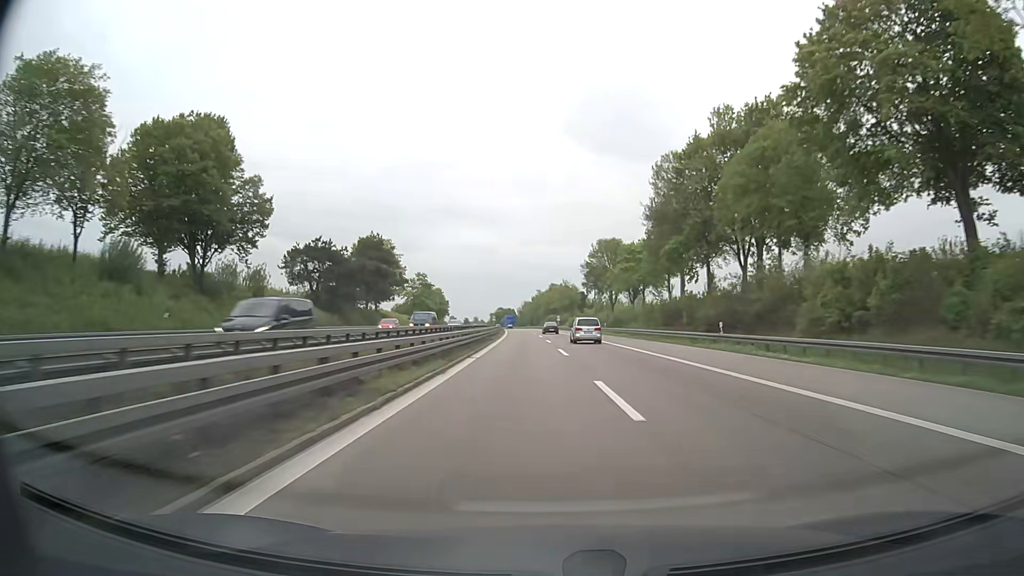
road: motorway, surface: asphalt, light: Day
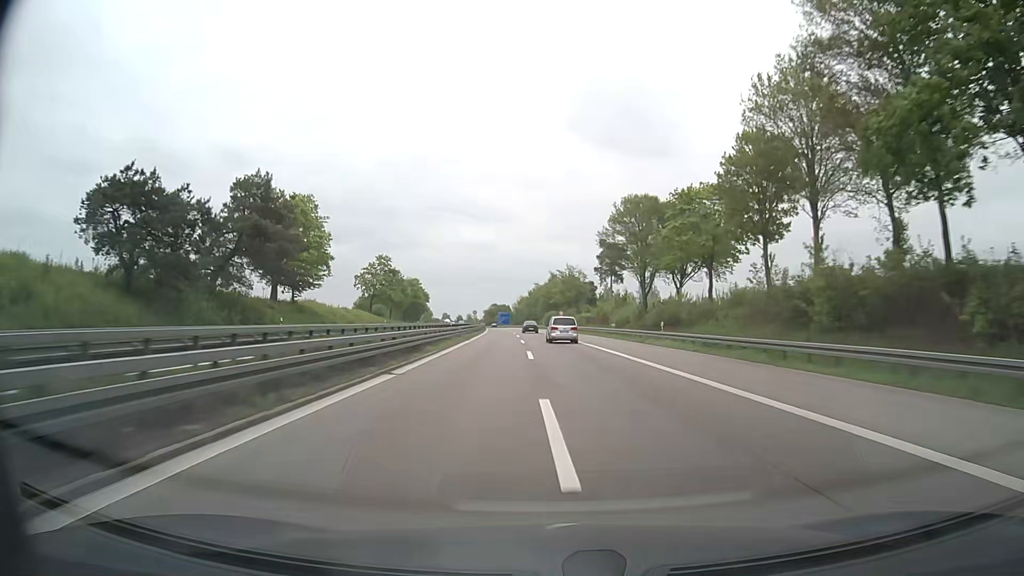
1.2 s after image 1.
(0.0, +39.7) m; 0°
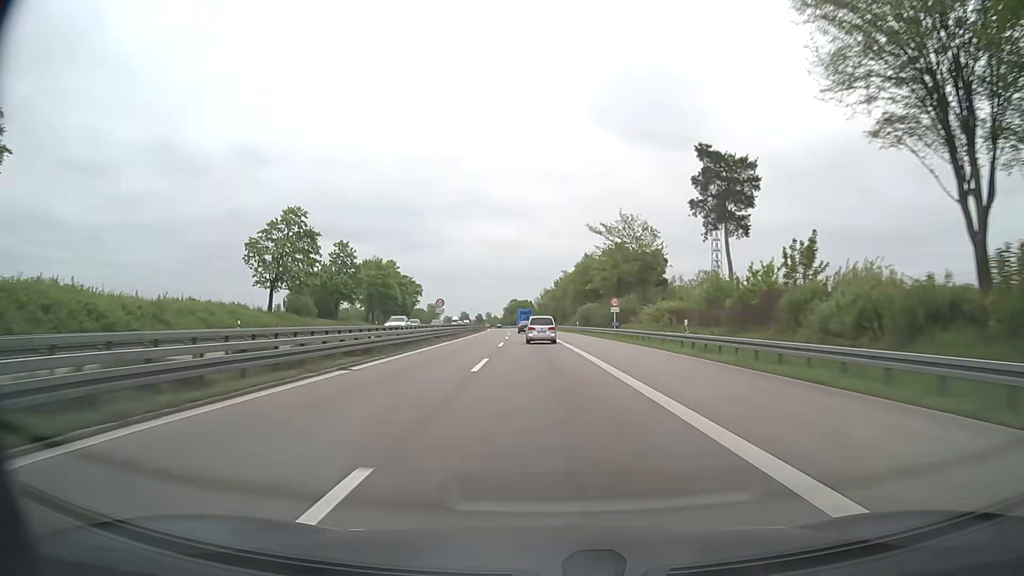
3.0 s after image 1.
(-0.8, +59.6) m; -2°
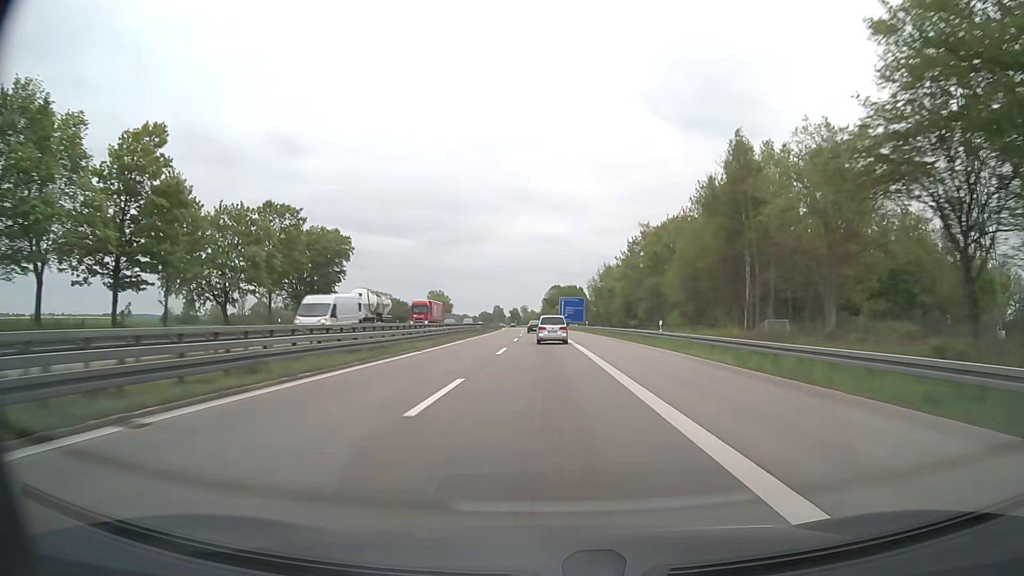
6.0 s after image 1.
(-4.0, +99.3) m; -4°
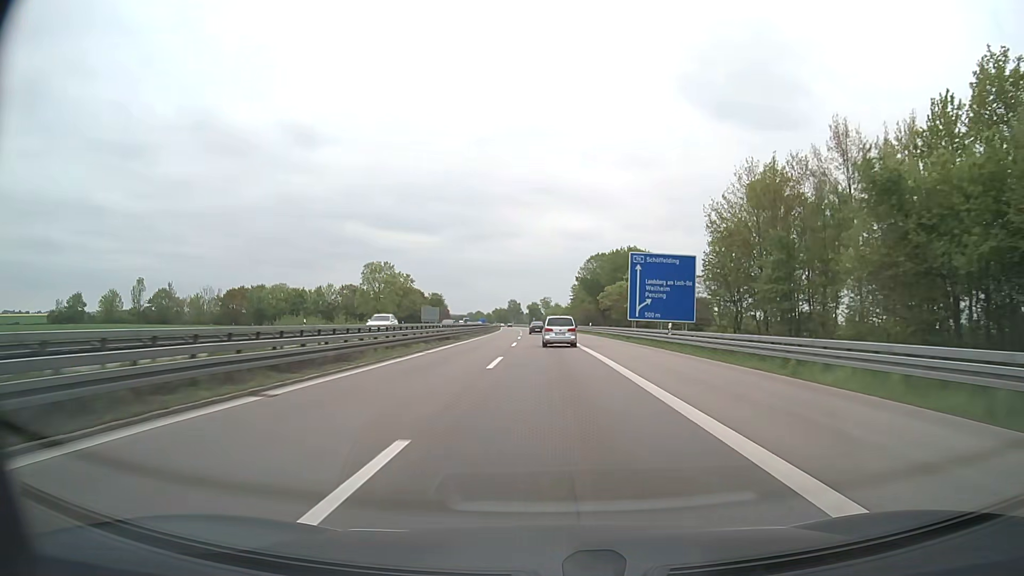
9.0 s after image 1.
(-1.9, +98.5) m; -2°
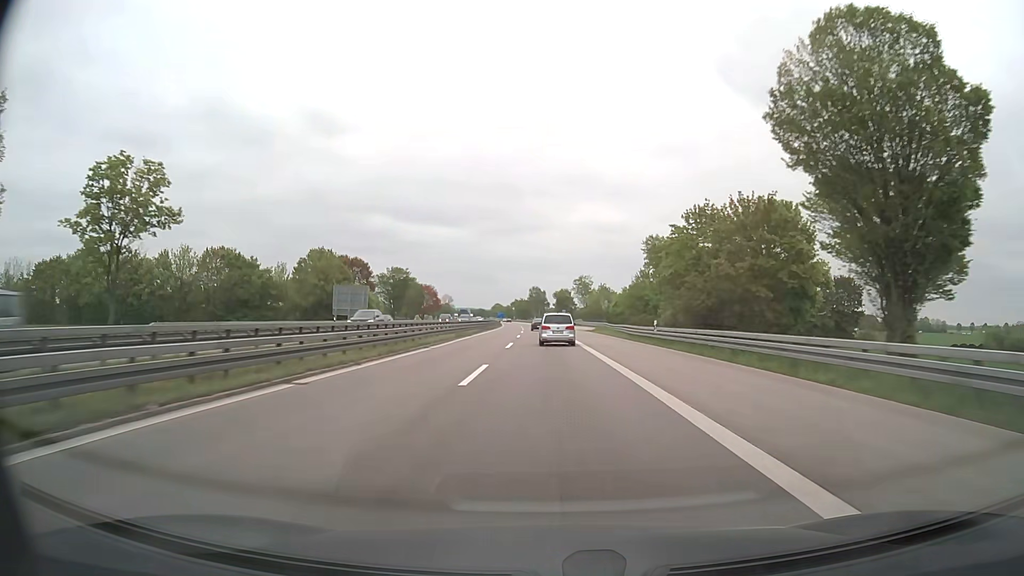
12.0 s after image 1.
(-1.9, +96.4) m; -2°
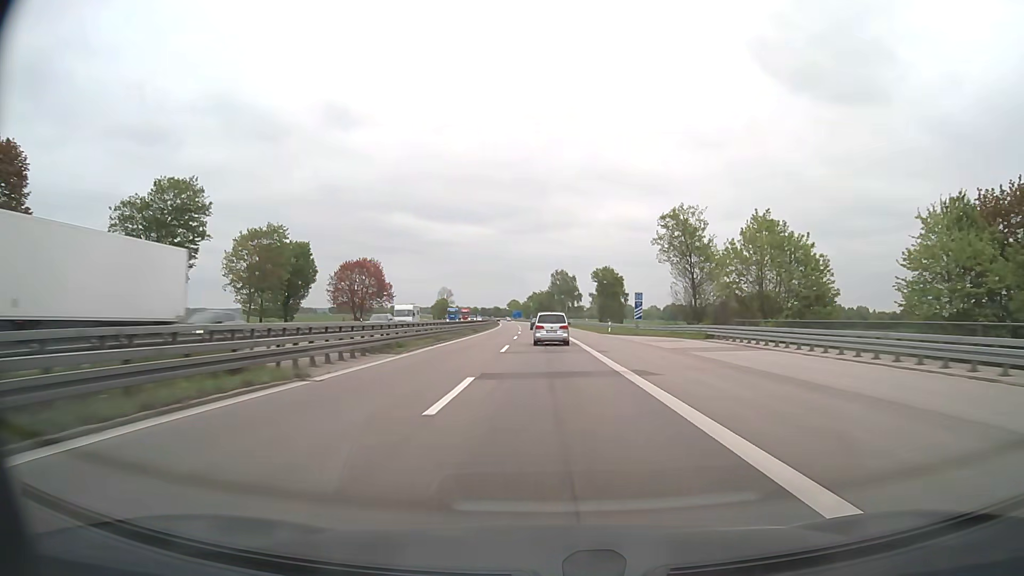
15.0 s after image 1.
(-1.7, +94.5) m; -2°
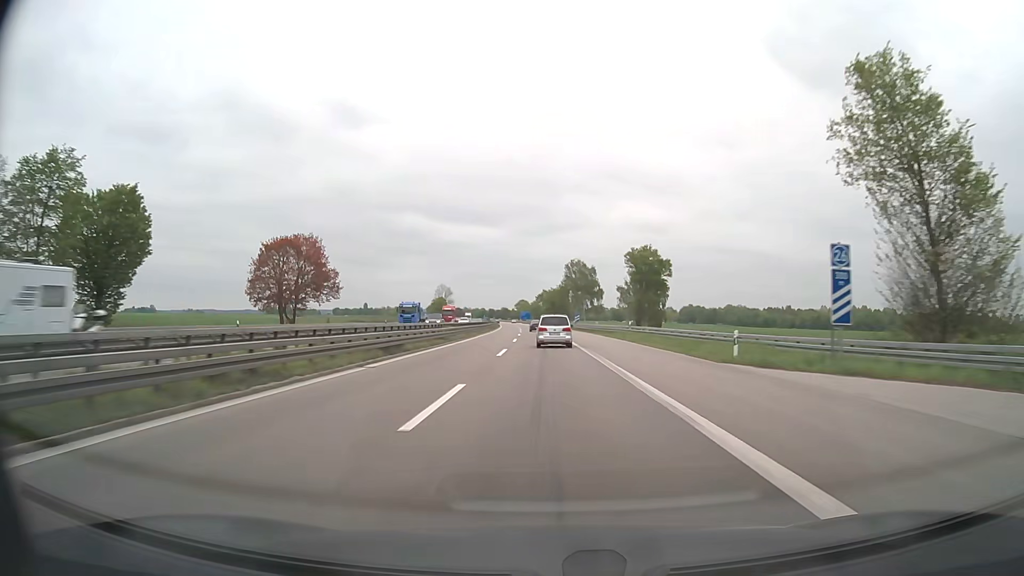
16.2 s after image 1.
(-0.4, +37.5) m; -1°
(0, +10) (0, +20) (0, +30) (0, +40) (-1, +50) (-1, +60) (-1, +70) (-1, +80) (-2, +90) (-2, +100) m
